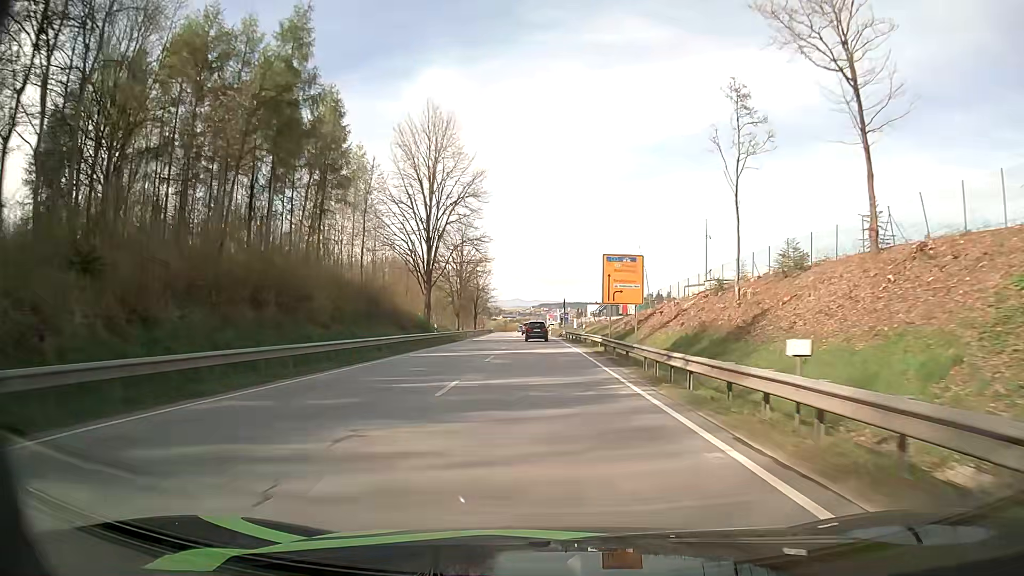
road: primary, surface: asphalt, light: Day
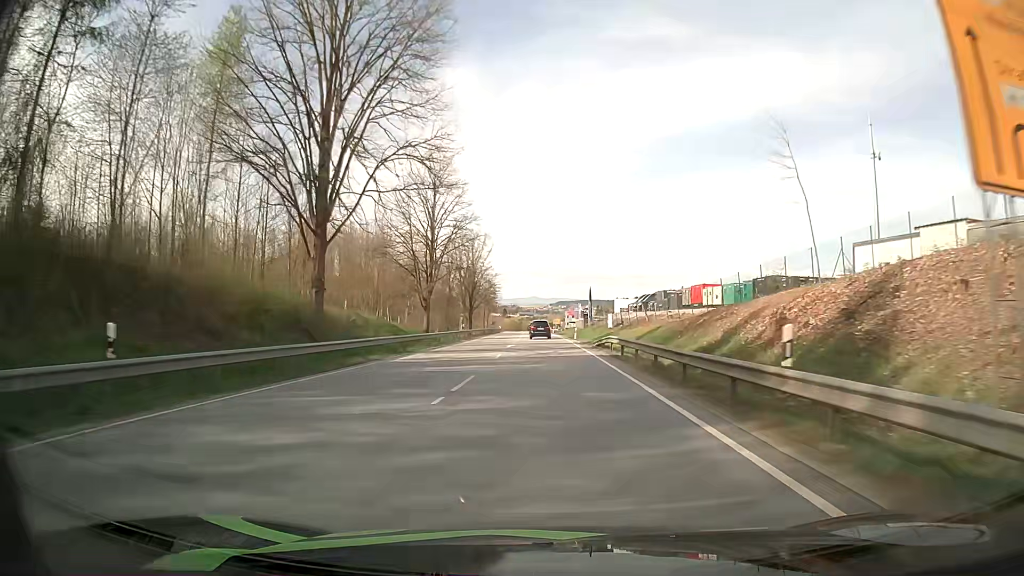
(-0.5, +36.7) m; -2°
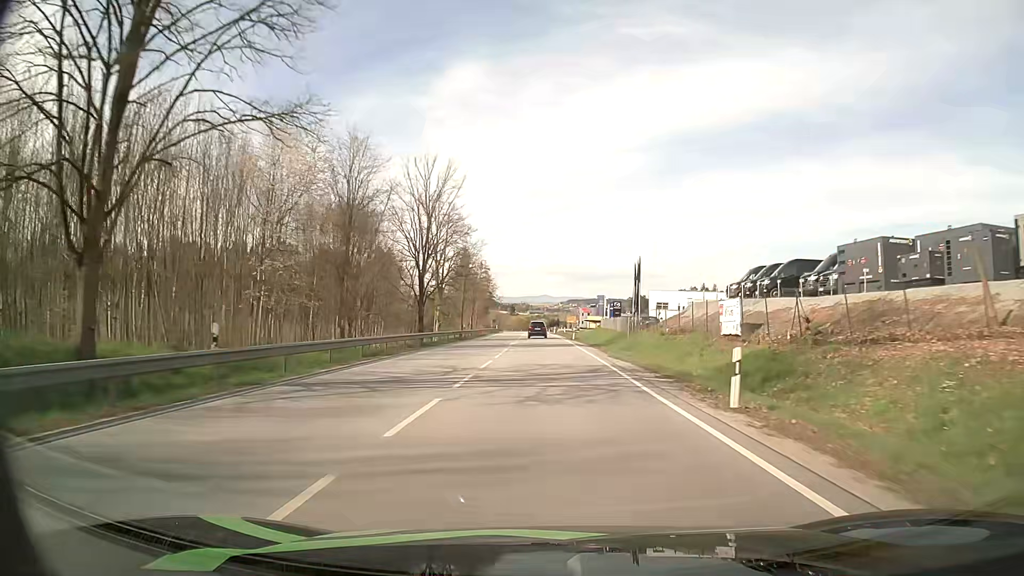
(-0.3, +48.0) m; -1°
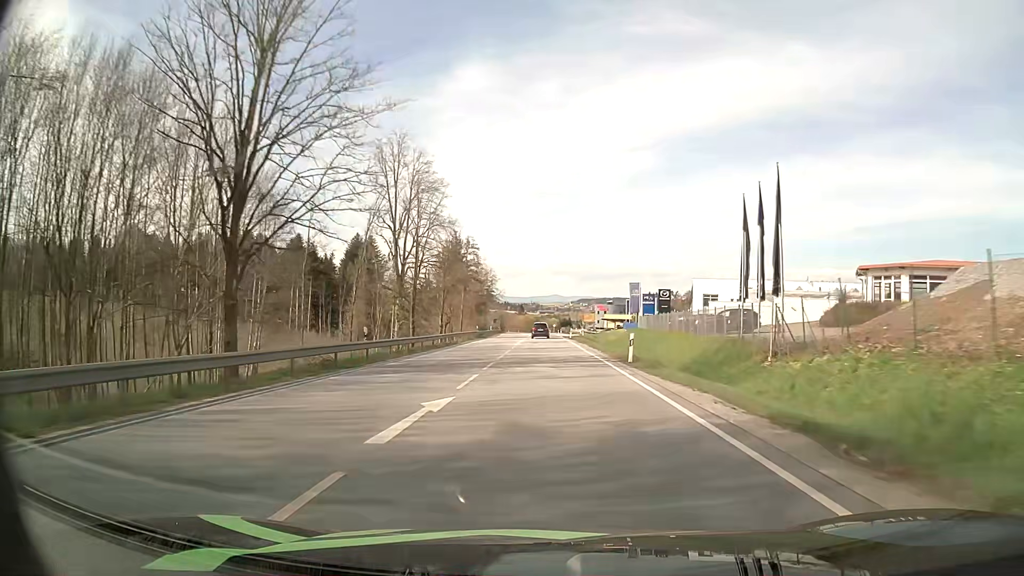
(-0.2, +36.1) m; -1°
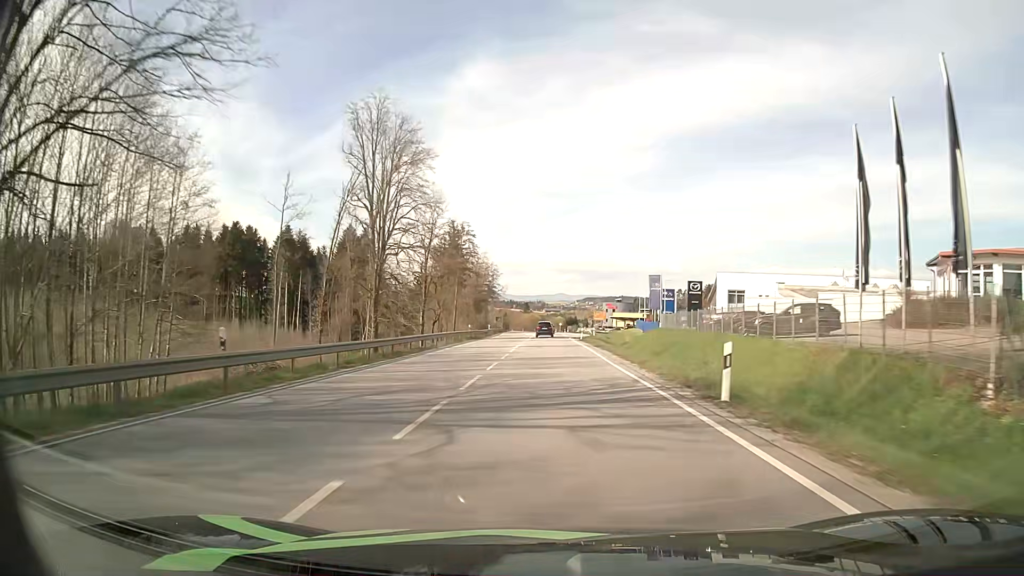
(-0.1, +12.4) m; -1°
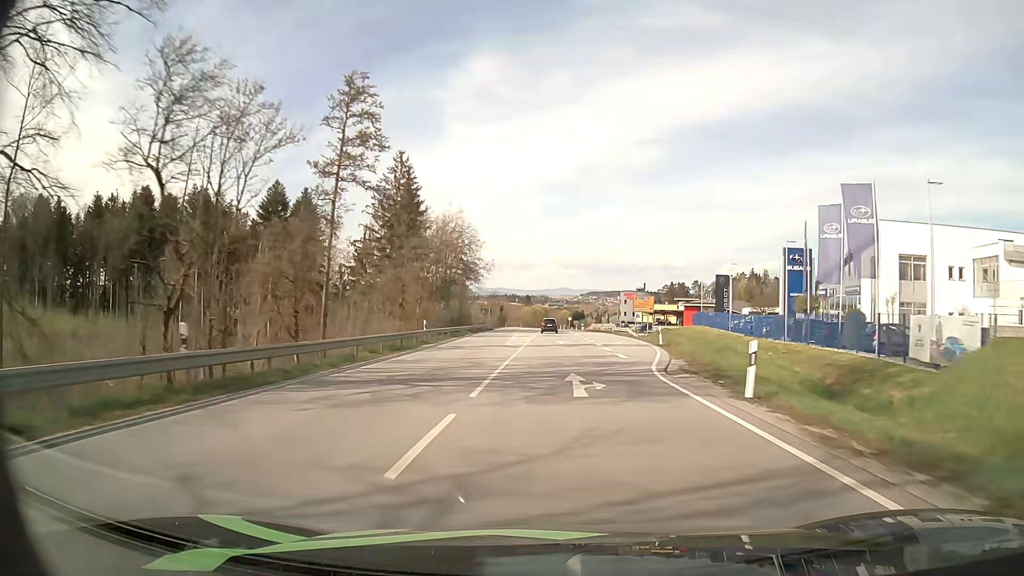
(-0.3, +50.2) m; 0°
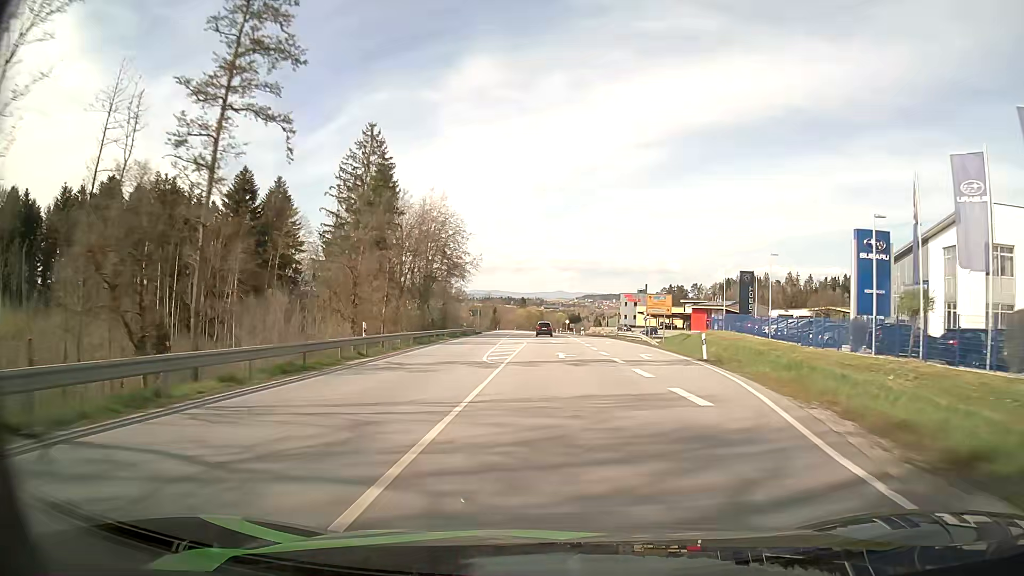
(0.0, +12.5) m; 0°
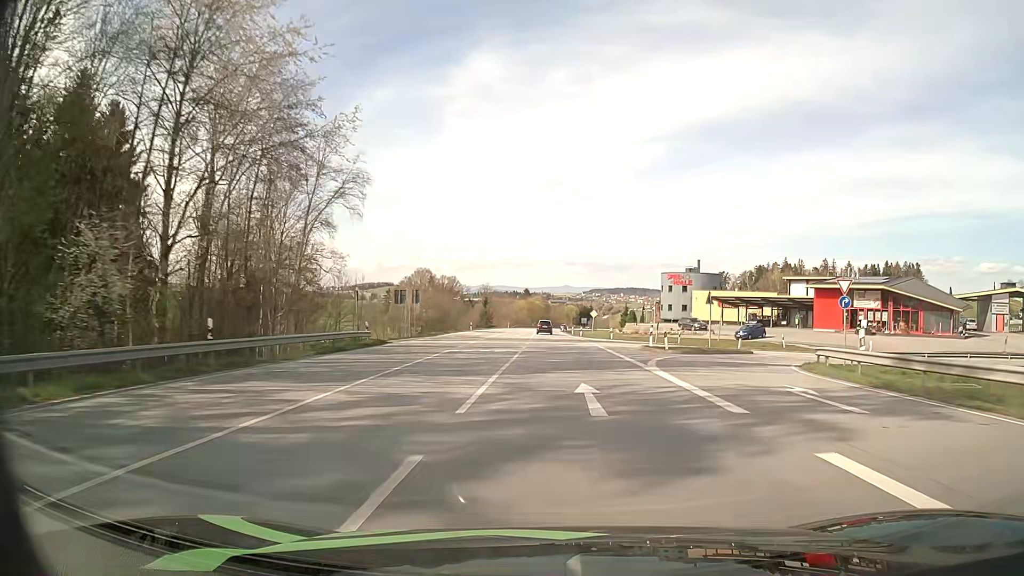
(0.0, +61.8) m; -1°
(0, +10) (0, +20) (0, +30) (0, +40) (0, +50) (0, +60) (0, +70) (0, +80) (0, +90) (0, +100) m
